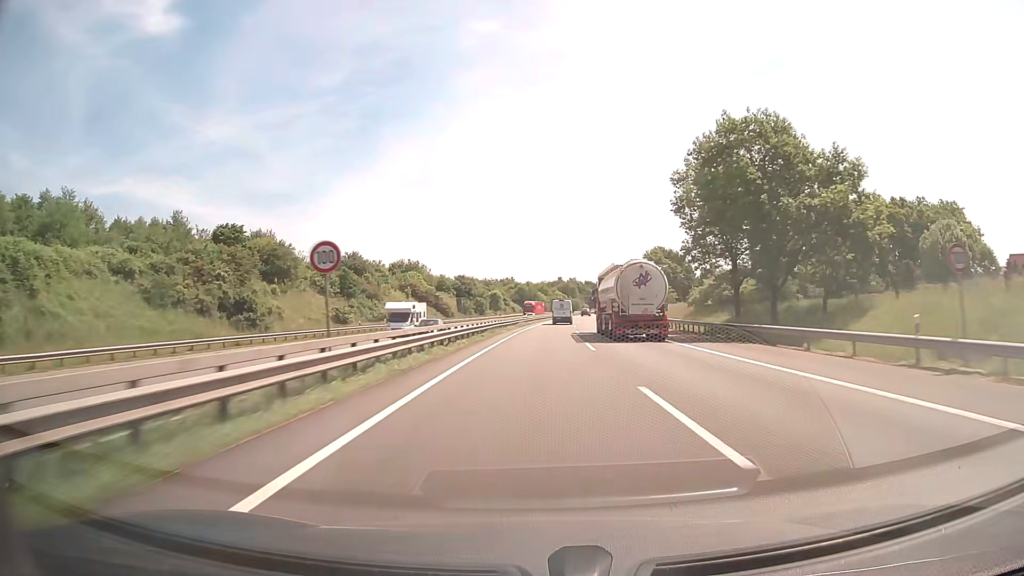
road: motorway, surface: asphalt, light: Day
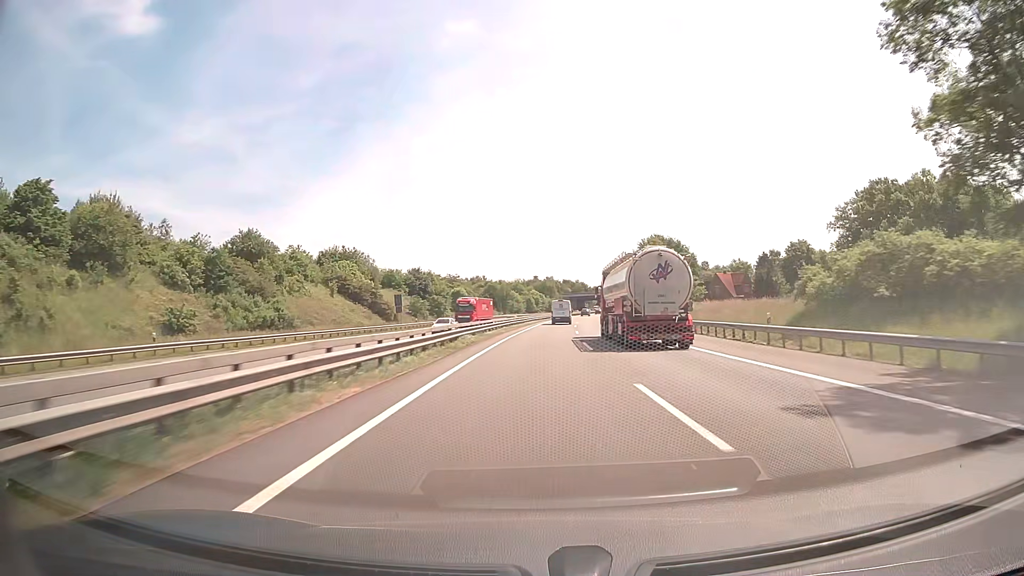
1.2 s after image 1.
(+0.8, +35.3) m; +2°
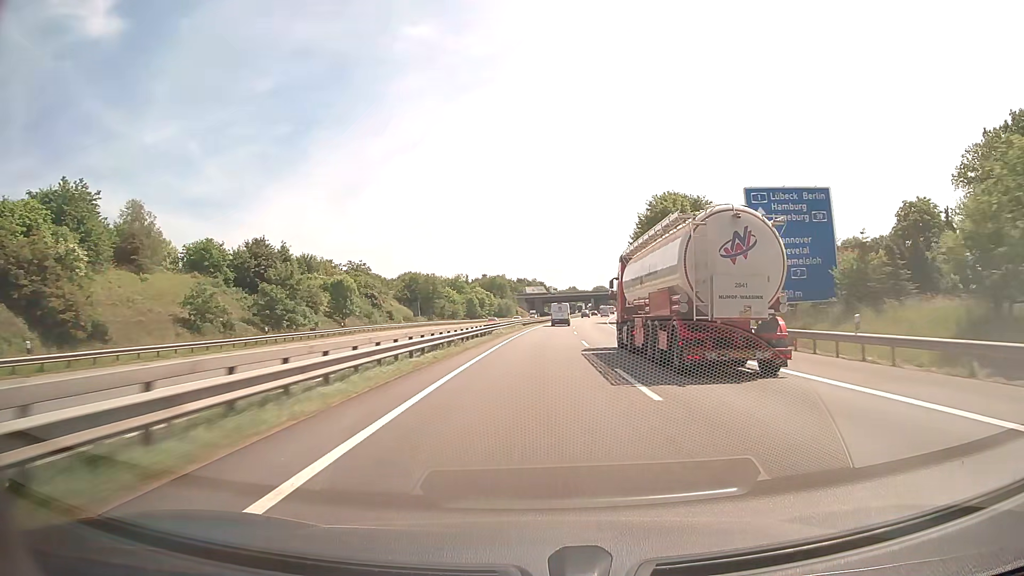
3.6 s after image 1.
(+2.4, +68.1) m; +4°
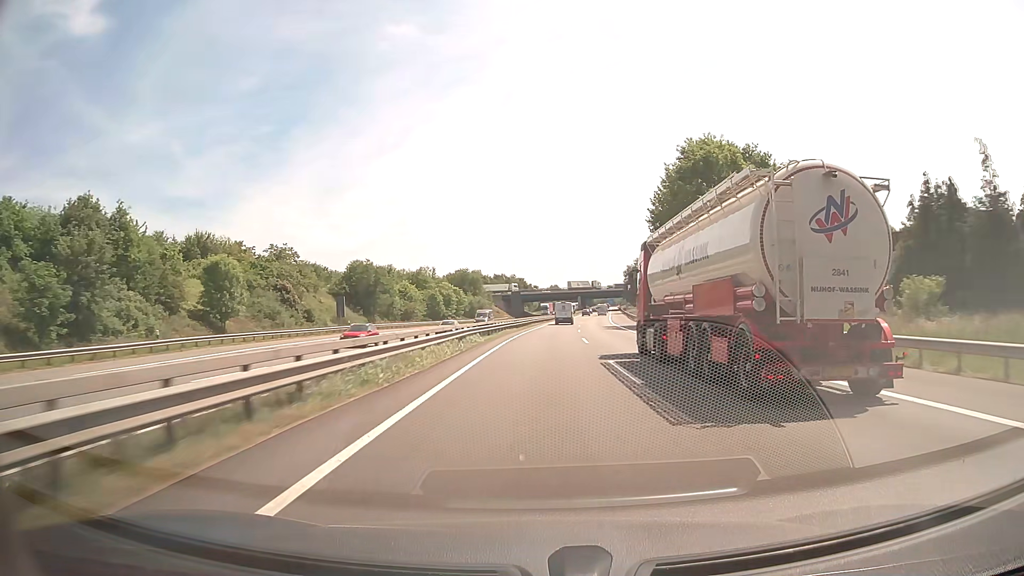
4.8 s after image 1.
(+0.5, +33.6) m; +2°
(0, +10) (0, +20) (0, +30) (+1, +40) (+1, +50) (+2, +60) (+2, +70) (+3, +80) (+4, +90) (+5, +100) m
